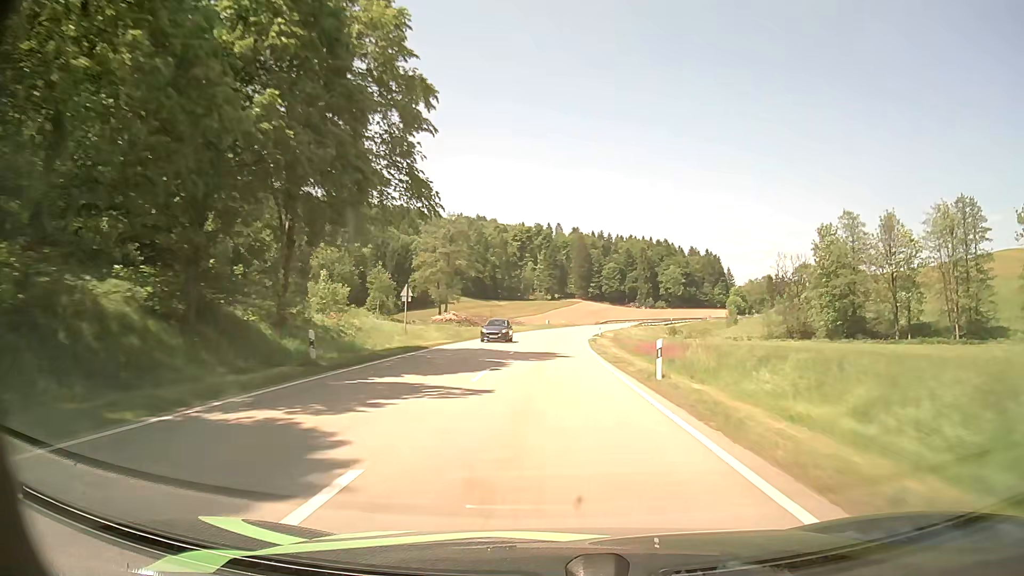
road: secondary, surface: asphalt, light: Day
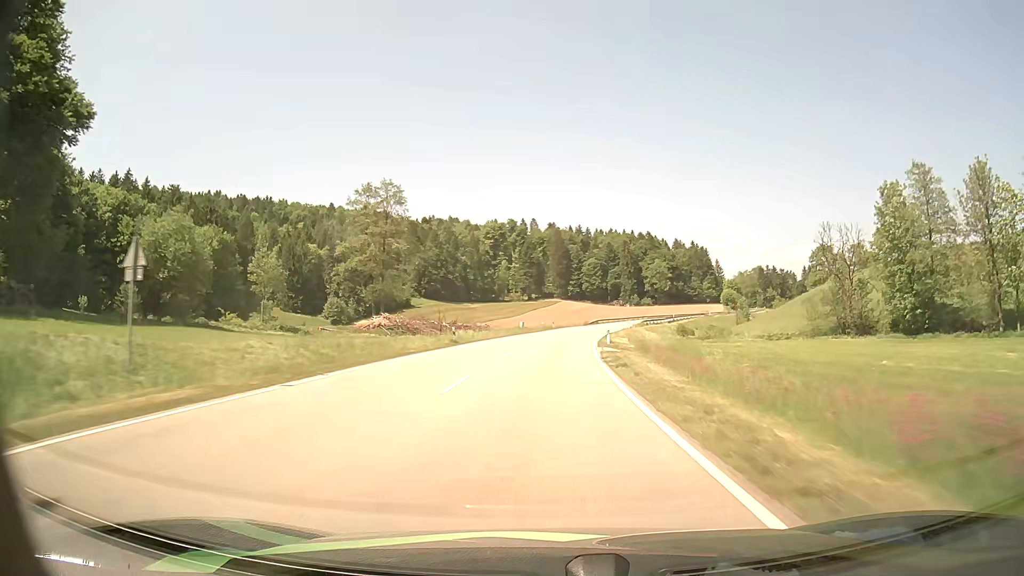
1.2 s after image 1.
(+0.4, +28.2) m; +2°
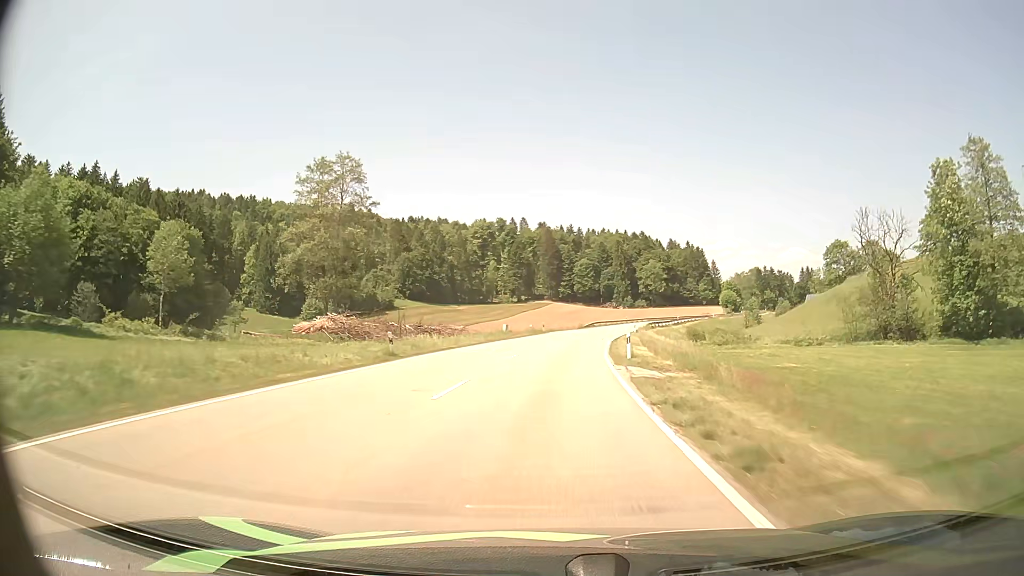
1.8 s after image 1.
(+0.1, +13.9) m; +1°
(0, +10) (0, +20) (+1, +30) (+2, +40) (+3, +50) (+4, +60) (+6, +70) (+8, +79) (+11, +89) (+13, +99) m
